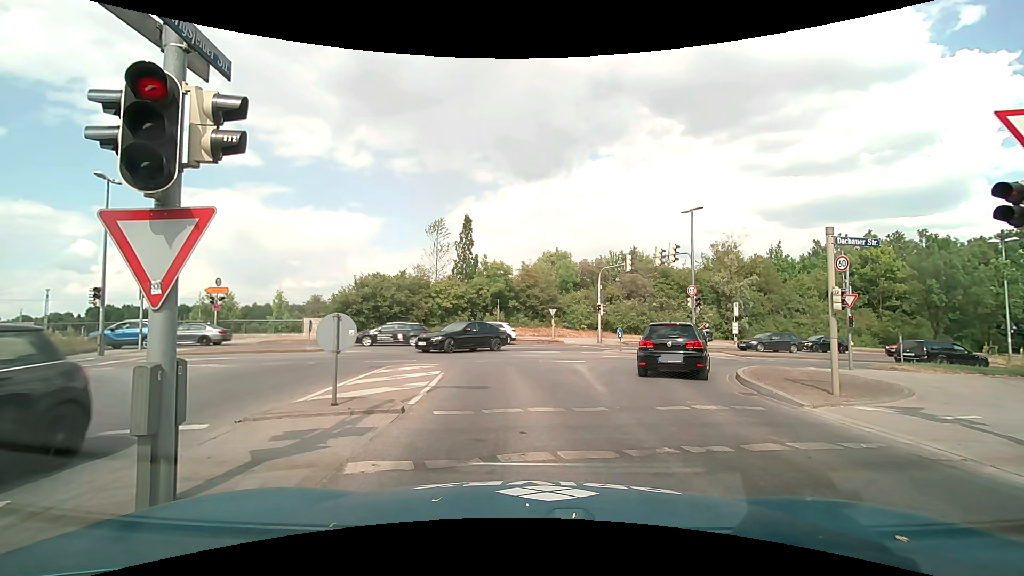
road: tertiary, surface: asphalt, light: Day
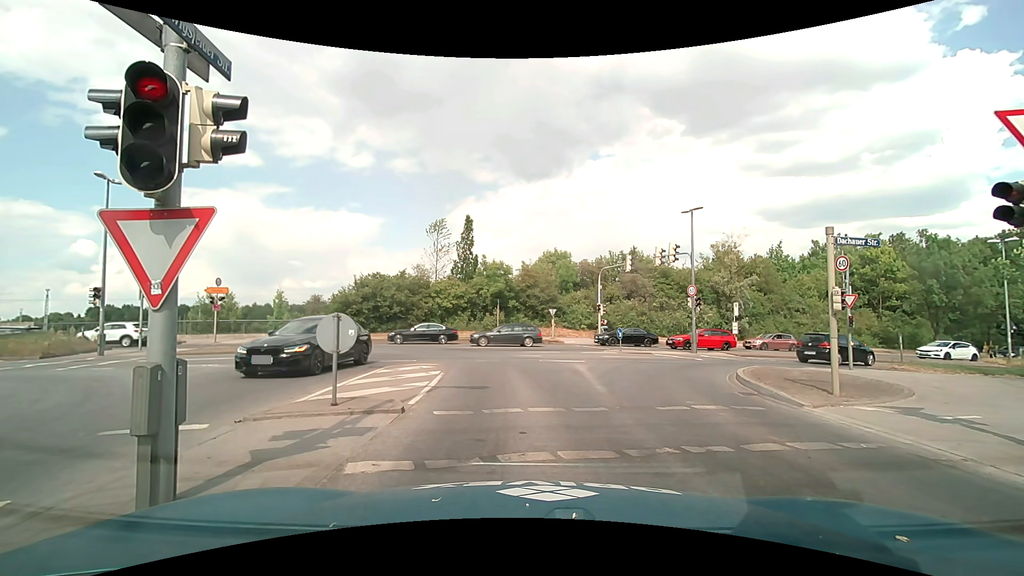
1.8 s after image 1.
(0.0, 0.0) m; 0°
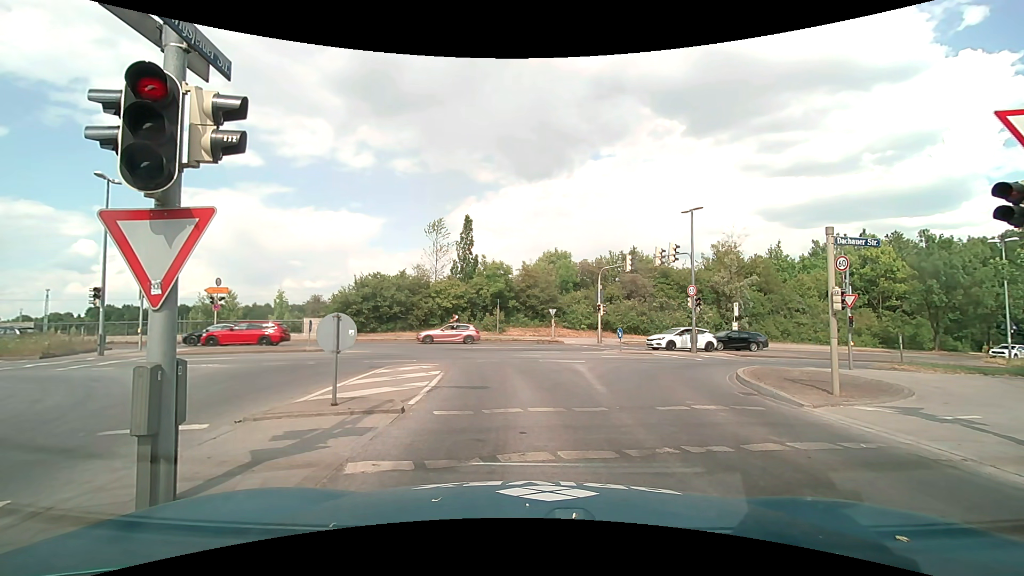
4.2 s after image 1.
(0.0, 0.0) m; 0°
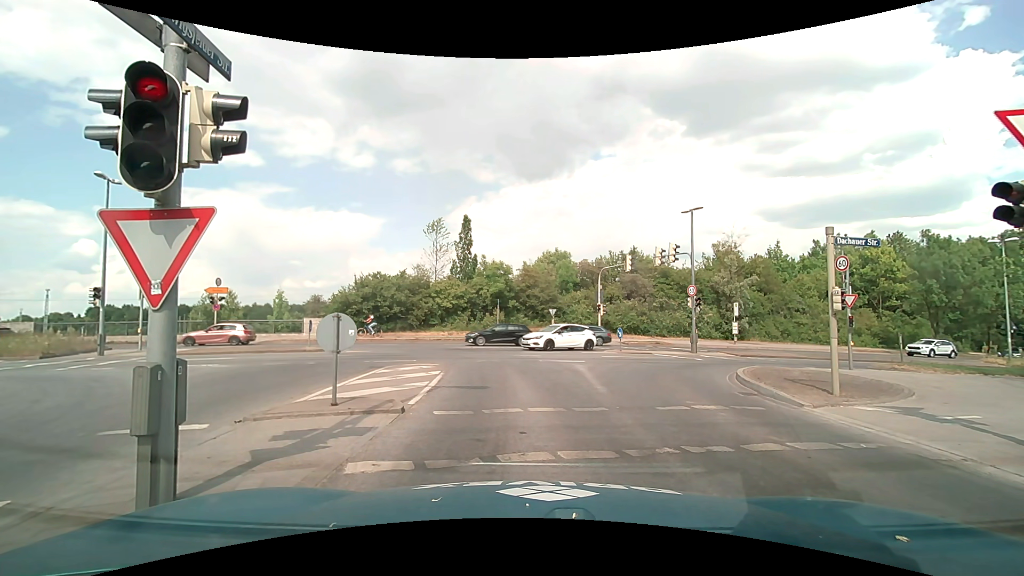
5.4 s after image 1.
(0.0, 0.0) m; 0°
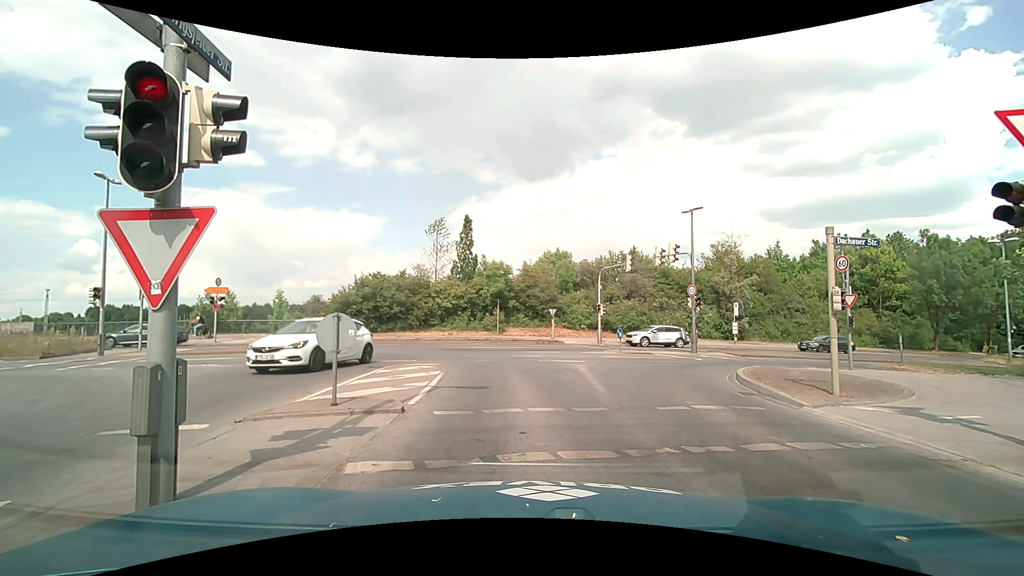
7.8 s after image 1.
(0.0, 0.0) m; 0°
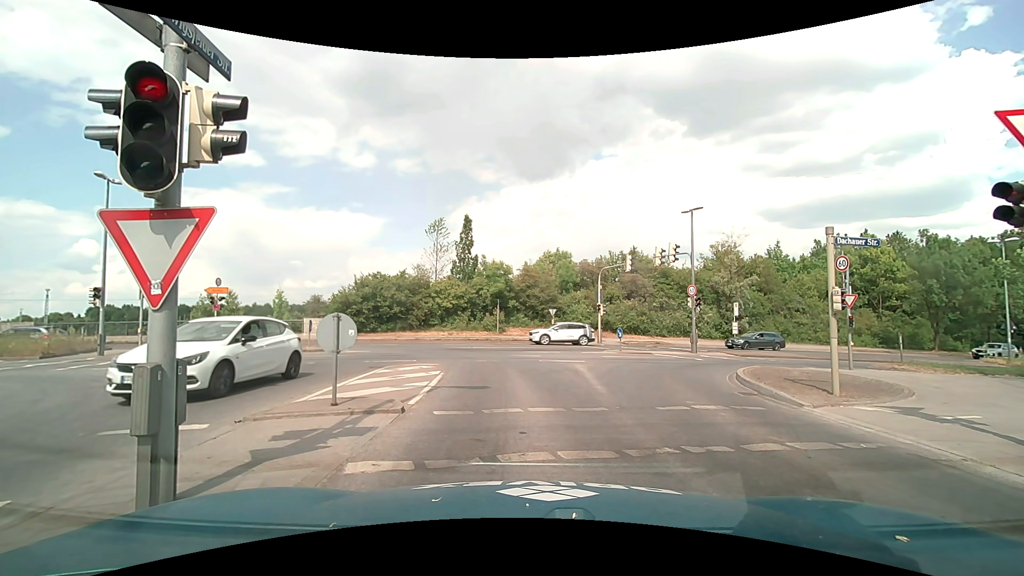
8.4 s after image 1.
(0.0, 0.0) m; 0°
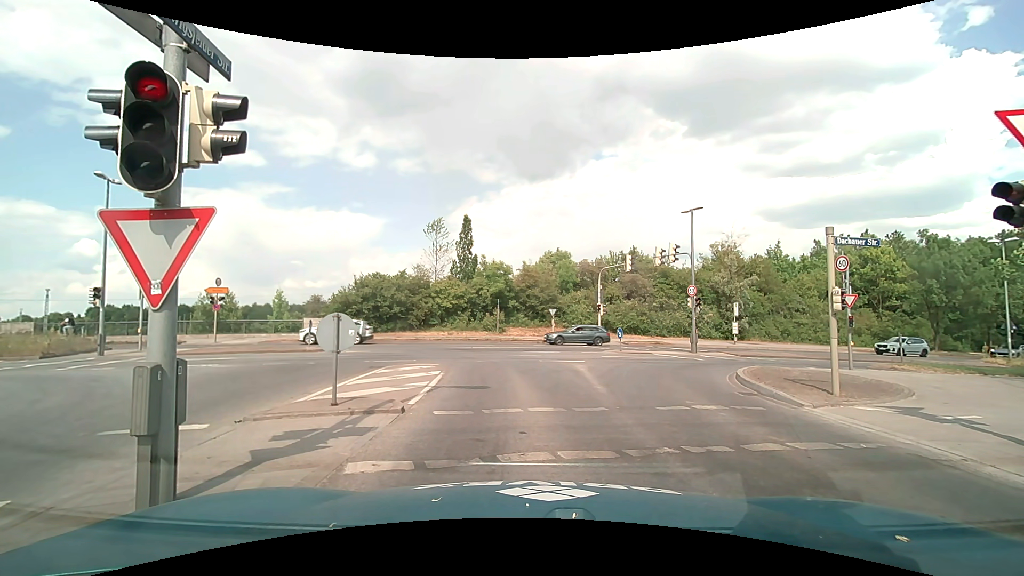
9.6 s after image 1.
(0.0, 0.0) m; 0°
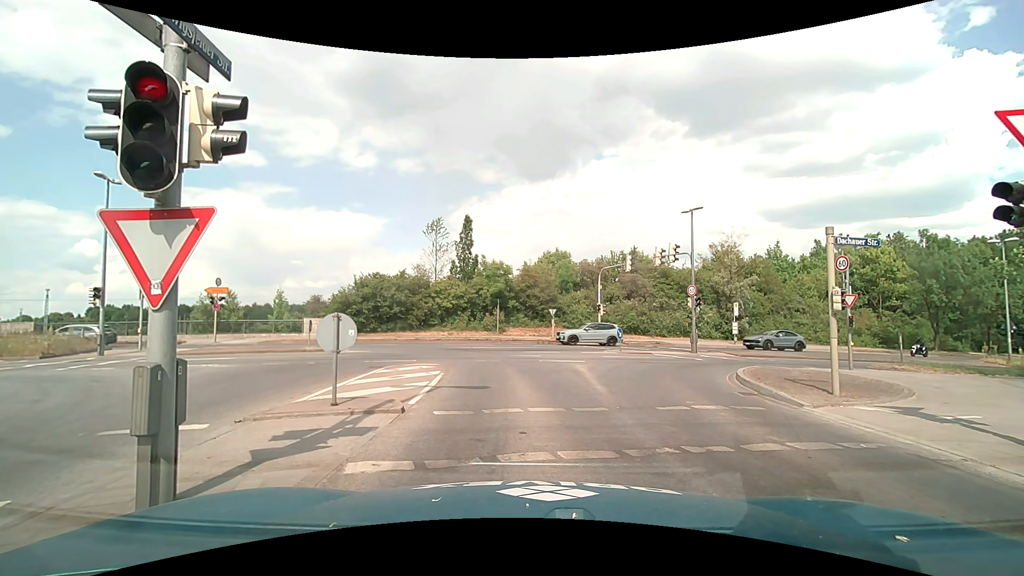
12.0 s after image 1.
(0.0, 0.0) m; 0°
(0, +10) (-1, +20) (-6, +28) (-15, +33) (-25, +33) (-35, +33) (-45, +32) (-55, +32) (-65, +32) (-75, +32) m
